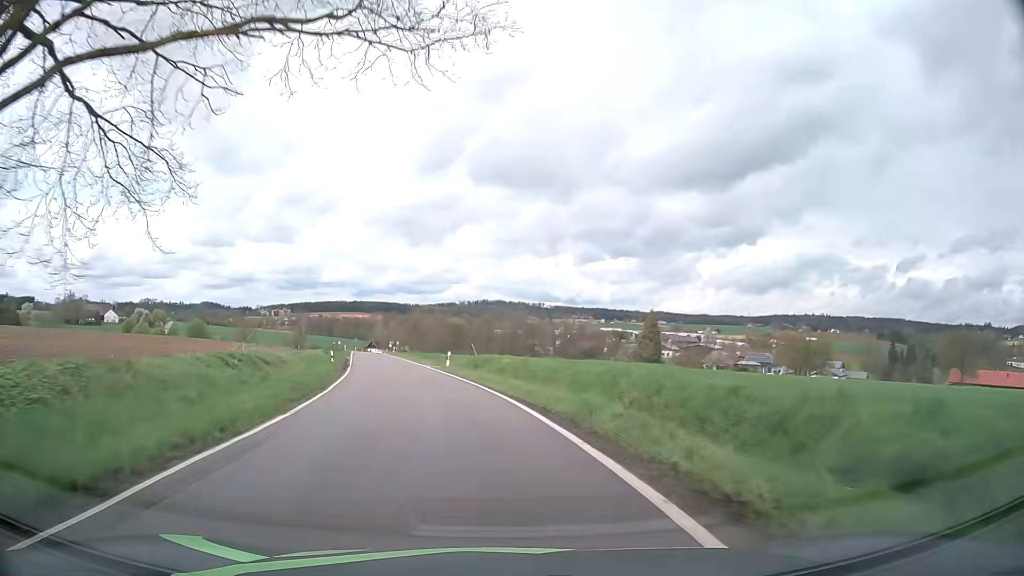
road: unclassified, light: Day
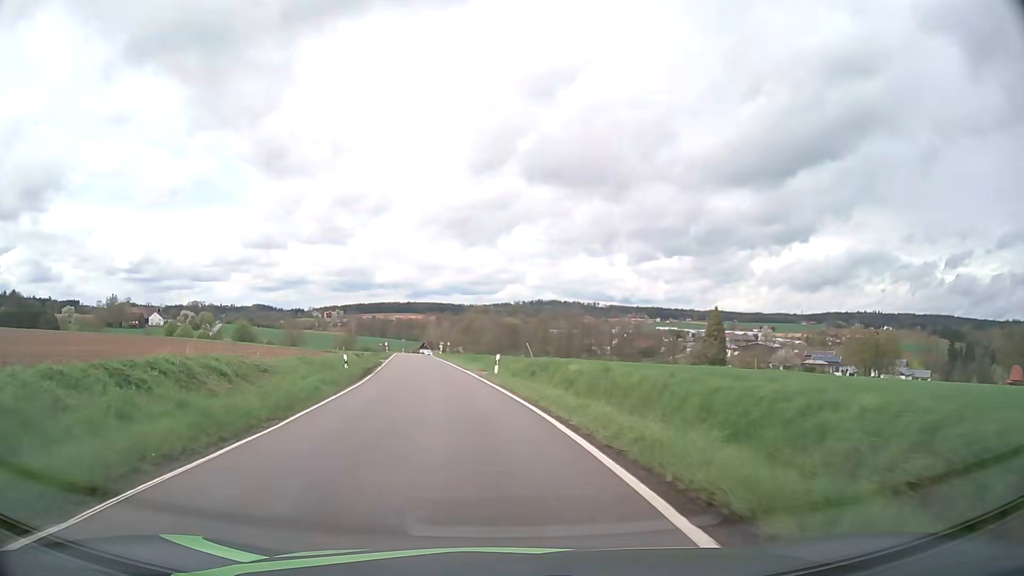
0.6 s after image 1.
(-0.4, +8.9) m; -5°
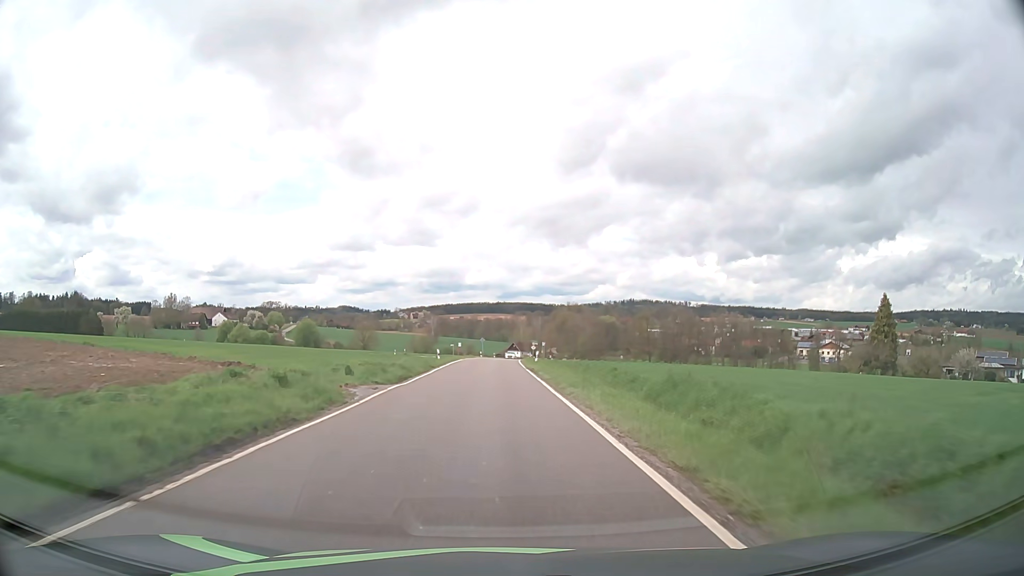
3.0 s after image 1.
(-3.9, +37.7) m; -8°
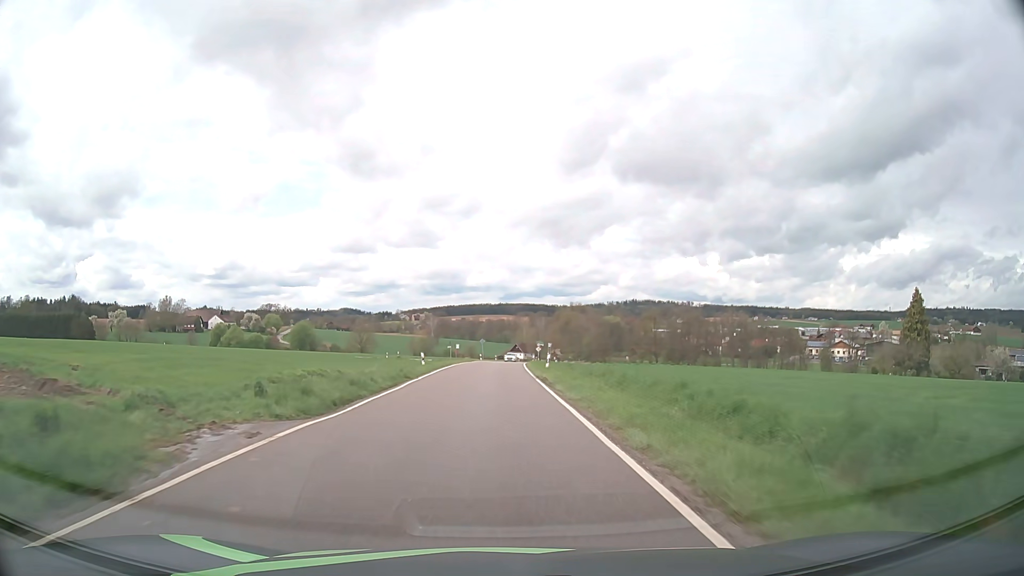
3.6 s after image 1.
(0.0, +10.0) m; 0°
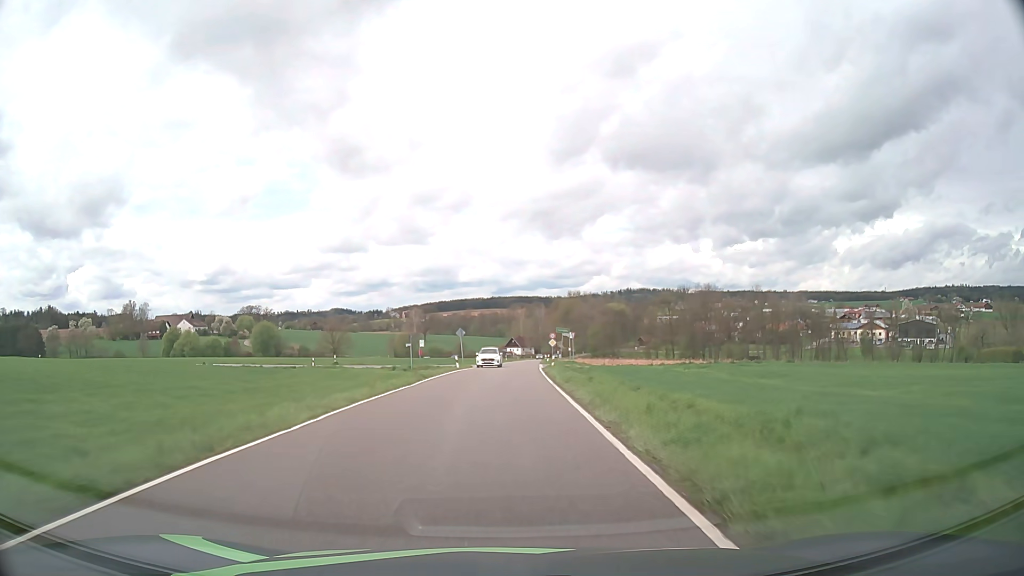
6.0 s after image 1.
(-0.1, +39.3) m; +1°
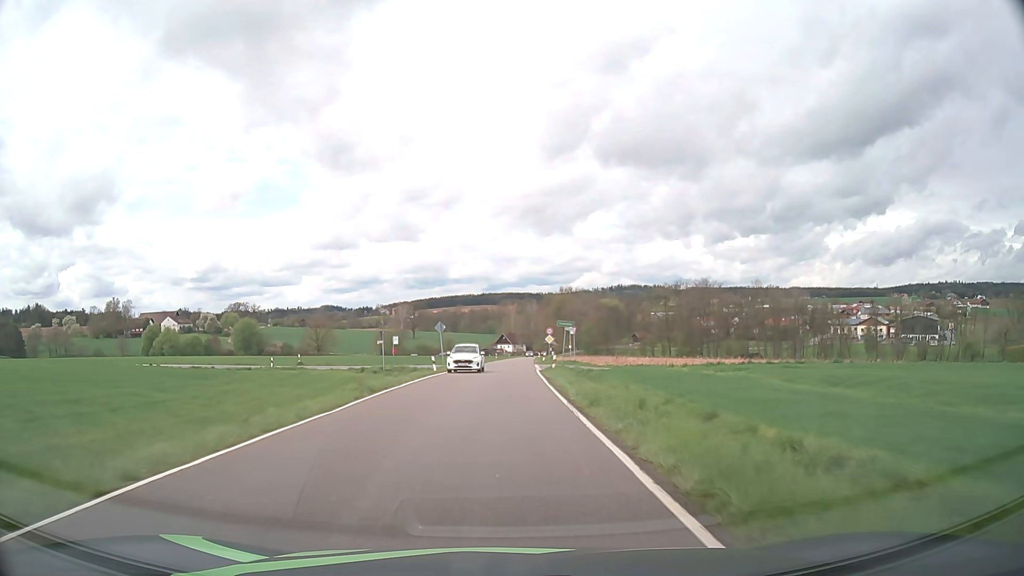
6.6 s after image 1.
(+0.1, +9.5) m; +1°
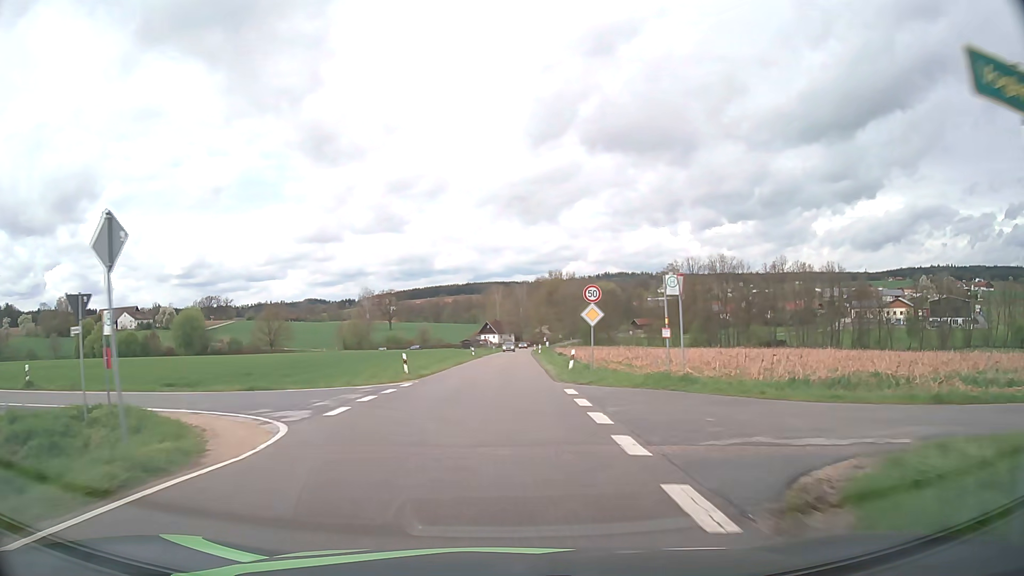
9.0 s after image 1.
(+0.3, +37.0) m; +1°
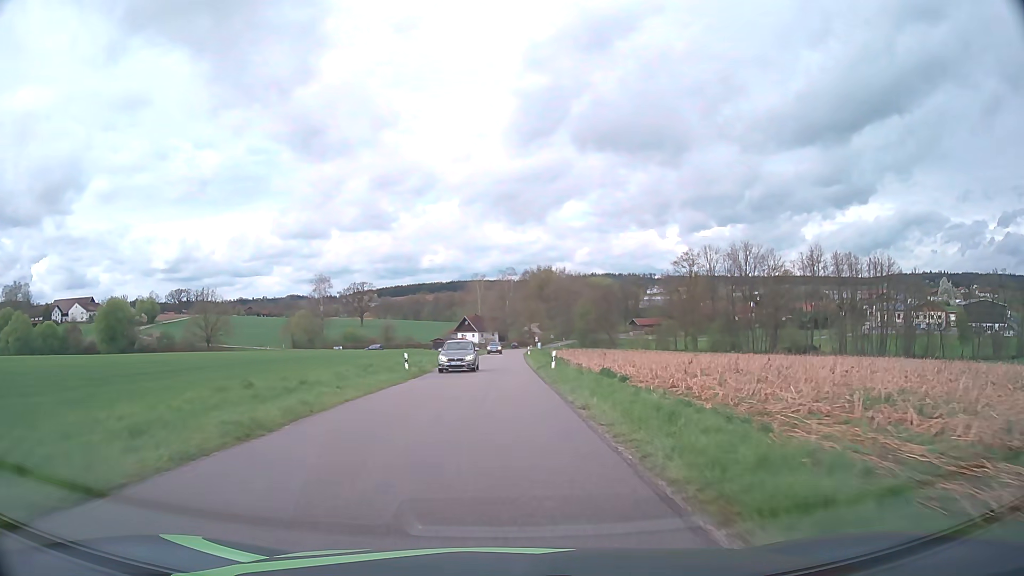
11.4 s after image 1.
(+0.4, +36.2) m; +1°
(0, +10) (0, +20) (0, +30) (0, +40) (0, +50) (0, +60) (0, +70) (0, +80) (+1, +90) (+1, +100) m
